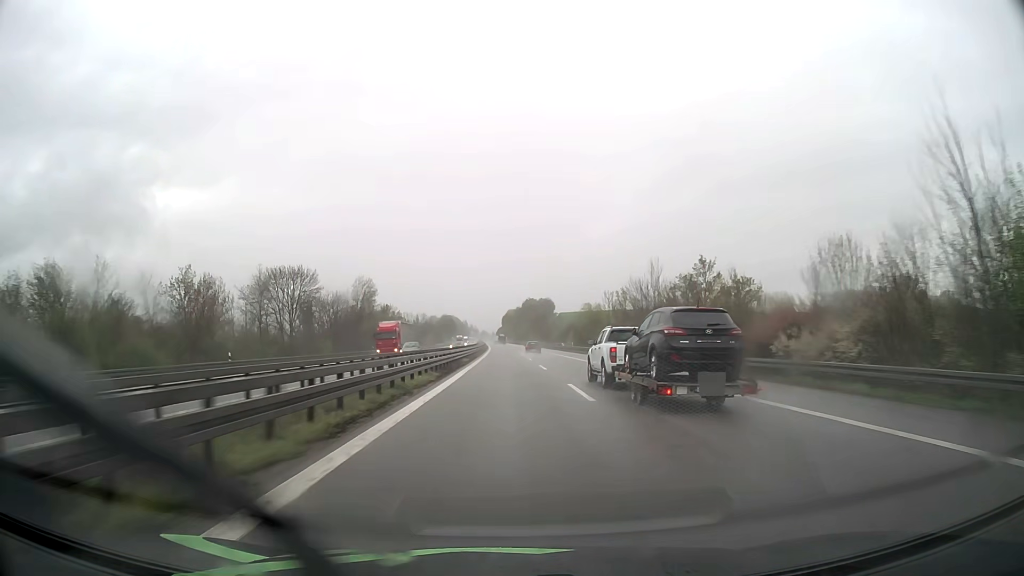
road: motorway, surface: asphalt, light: Day
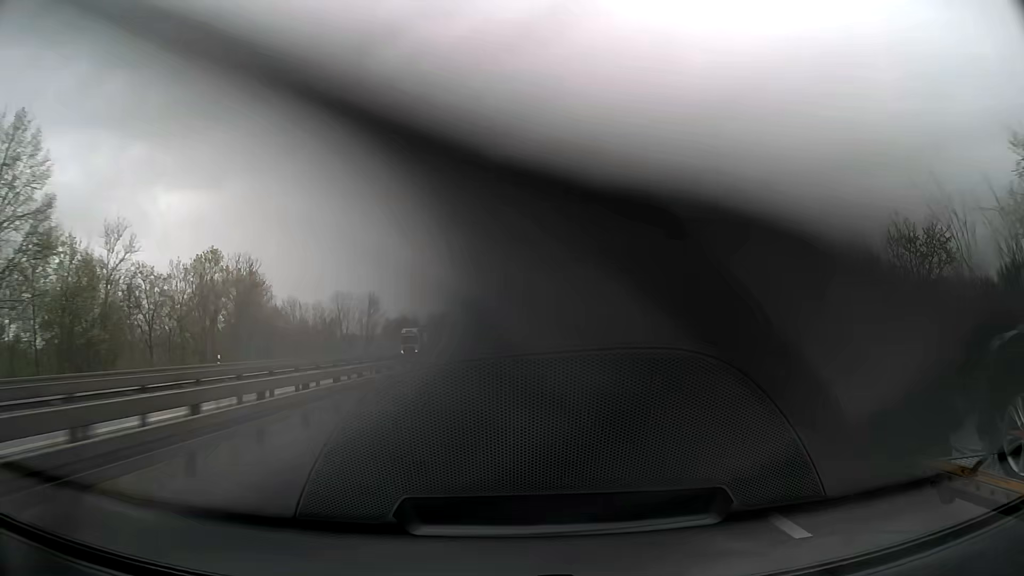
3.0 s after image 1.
(-0.9, +103.0) m; -1°
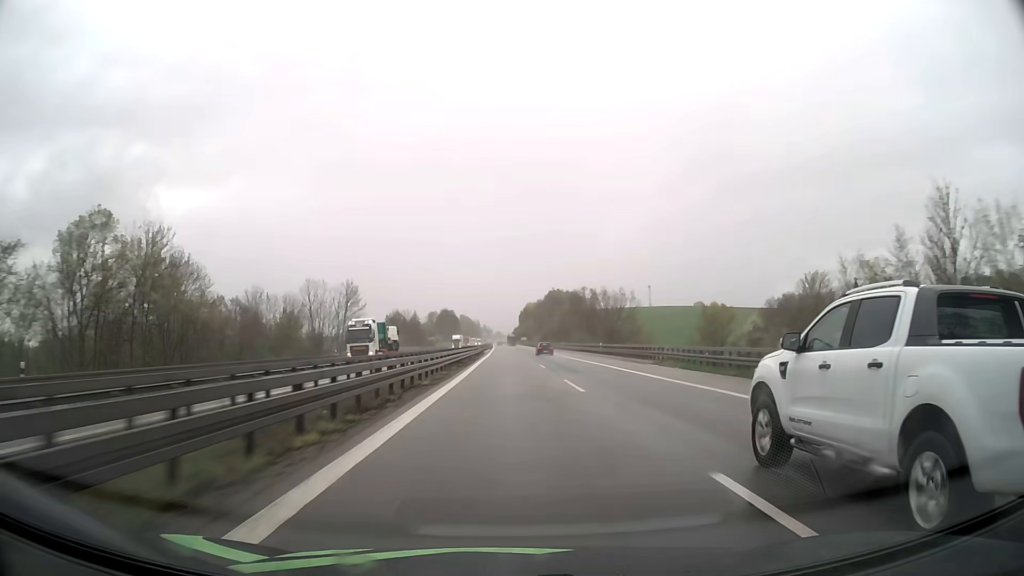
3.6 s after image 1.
(-0.1, +20.6) m; 0°
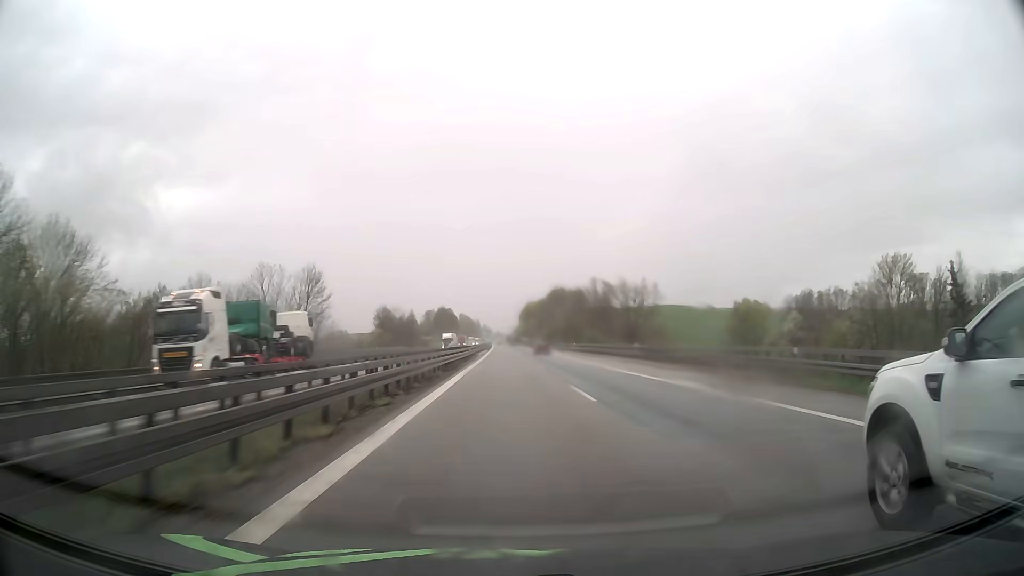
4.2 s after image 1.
(0.0, +20.6) m; 0°
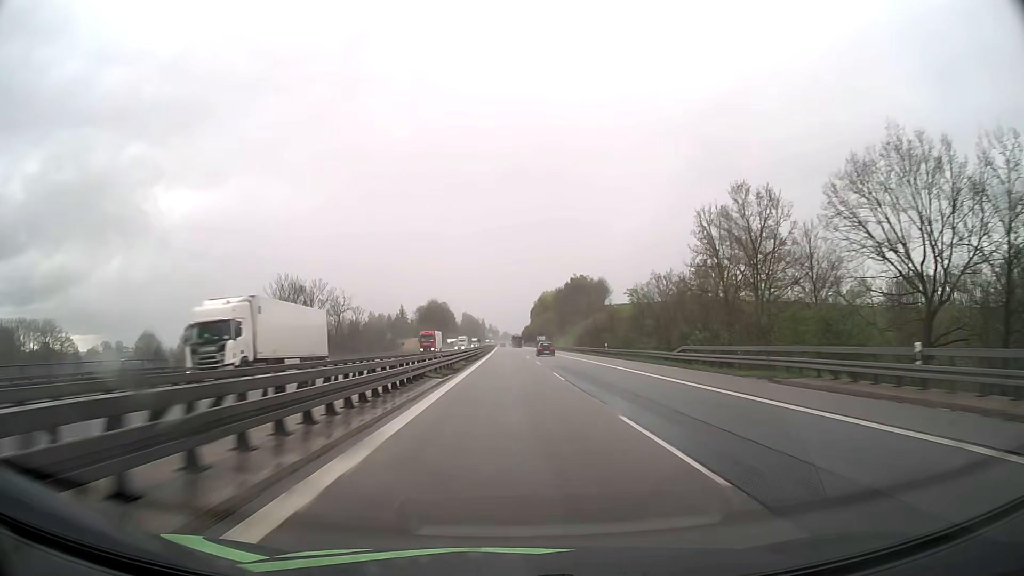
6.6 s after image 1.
(-0.5, +82.4) m; -1°
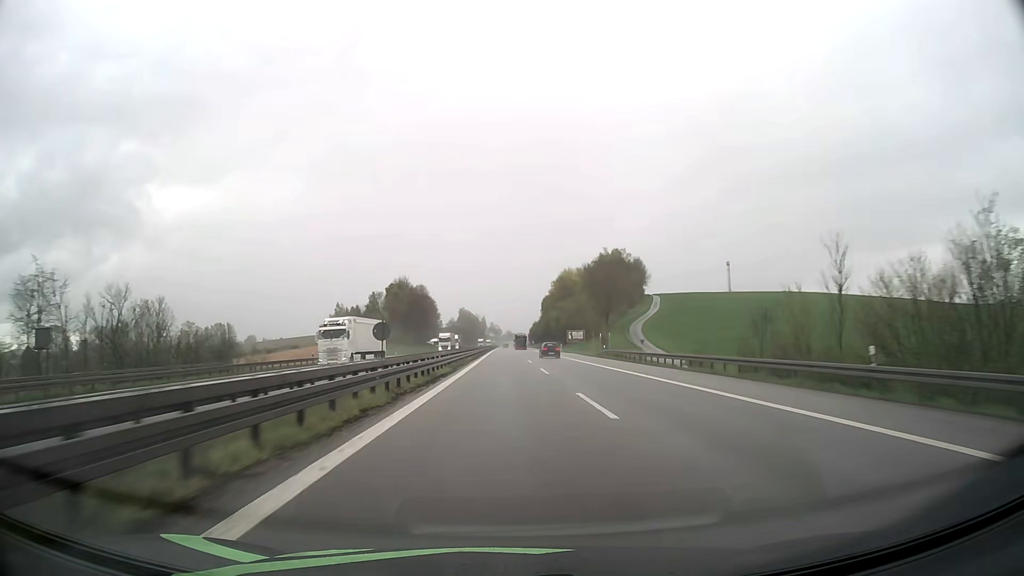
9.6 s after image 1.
(-0.2, +103.1) m; 0°
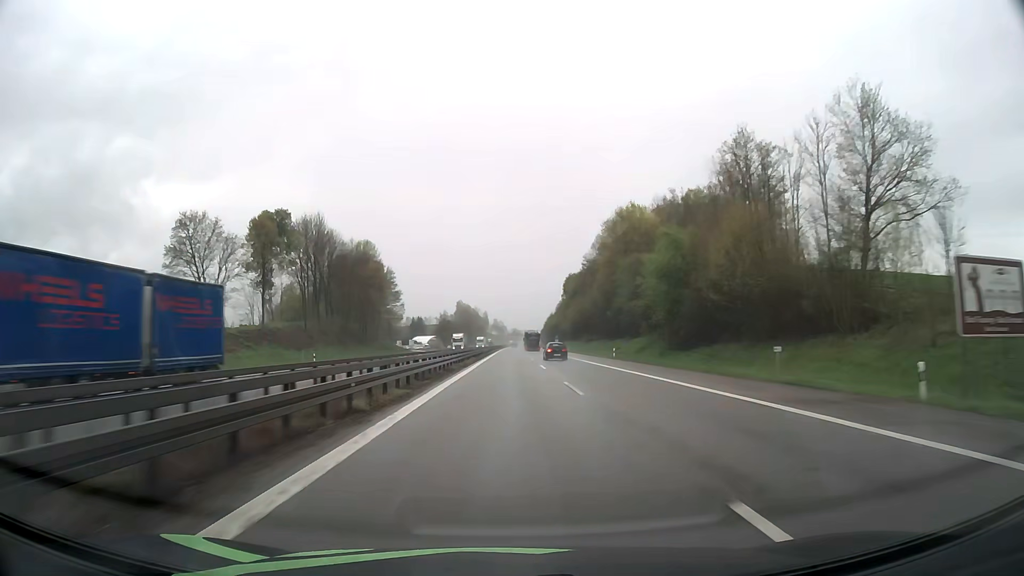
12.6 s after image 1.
(-0.5, +103.0) m; -1°
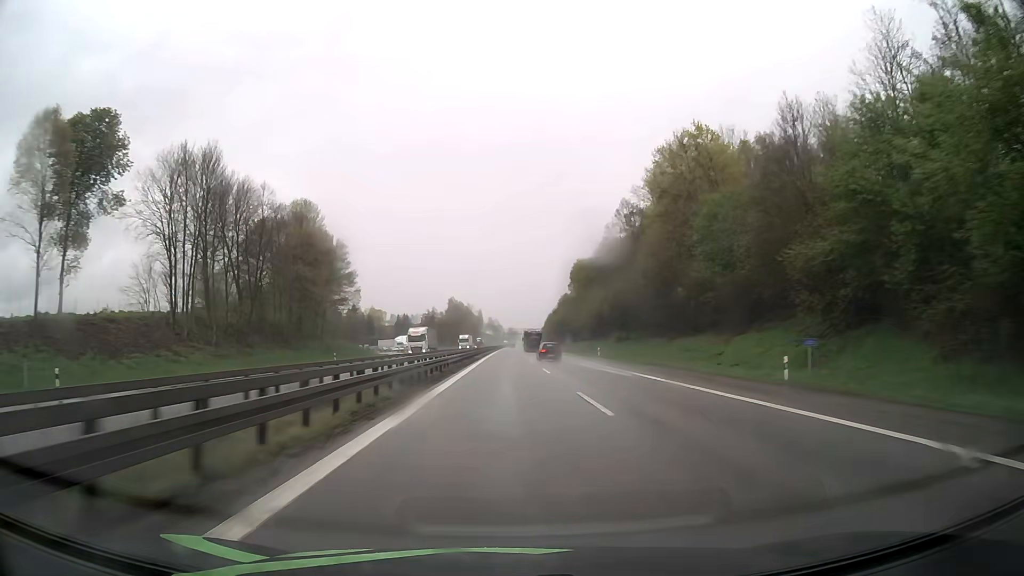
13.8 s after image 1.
(+0.1, +41.2) m; 0°
(0, +10) (0, +20) (0, +30) (0, +40) (0, +50) (0, +60) (0, +70) (0, +80) (0, +90) (0, +100) m
